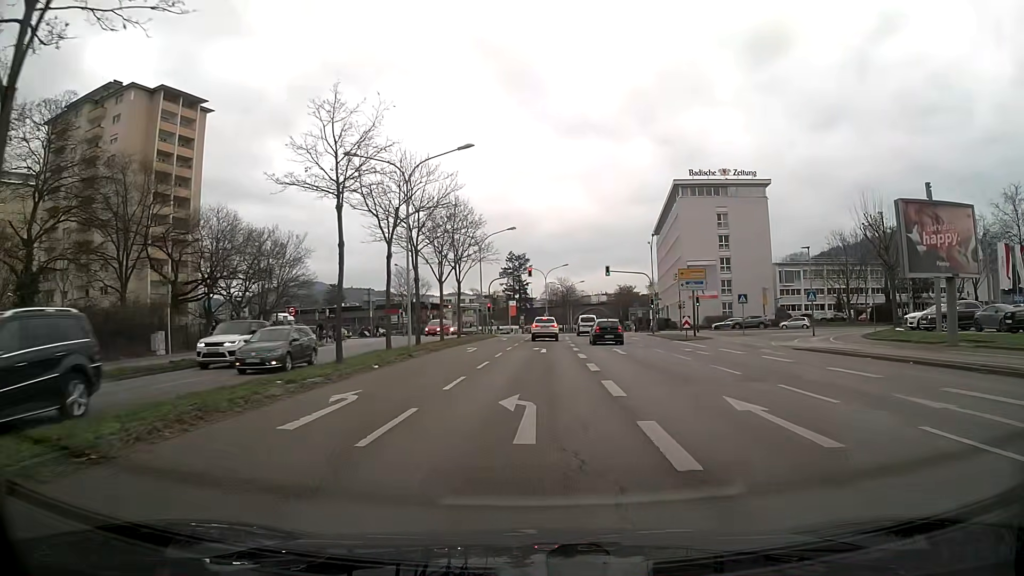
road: primary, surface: asphalt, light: Day
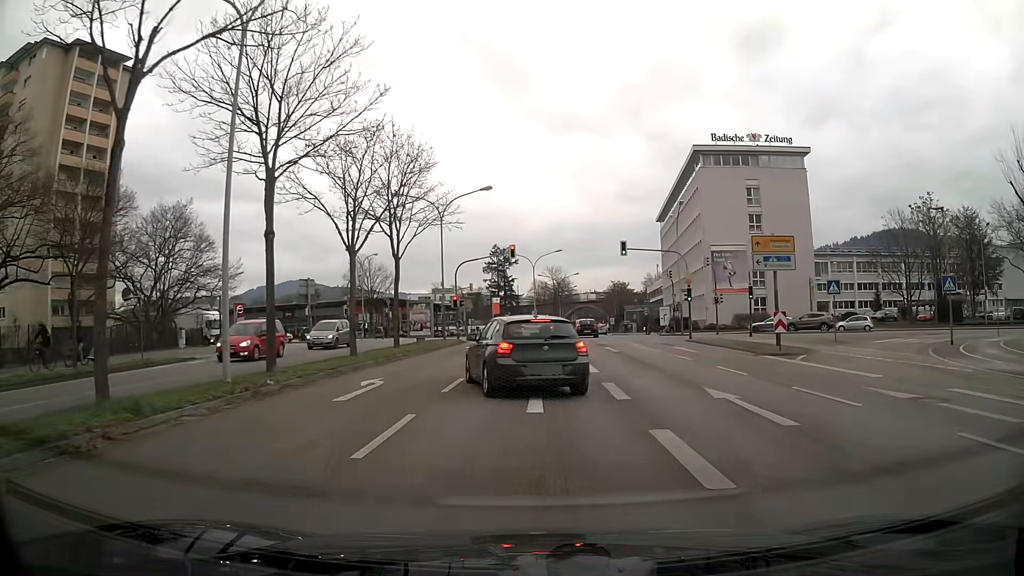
(+0.3, +18.5) m; +2°
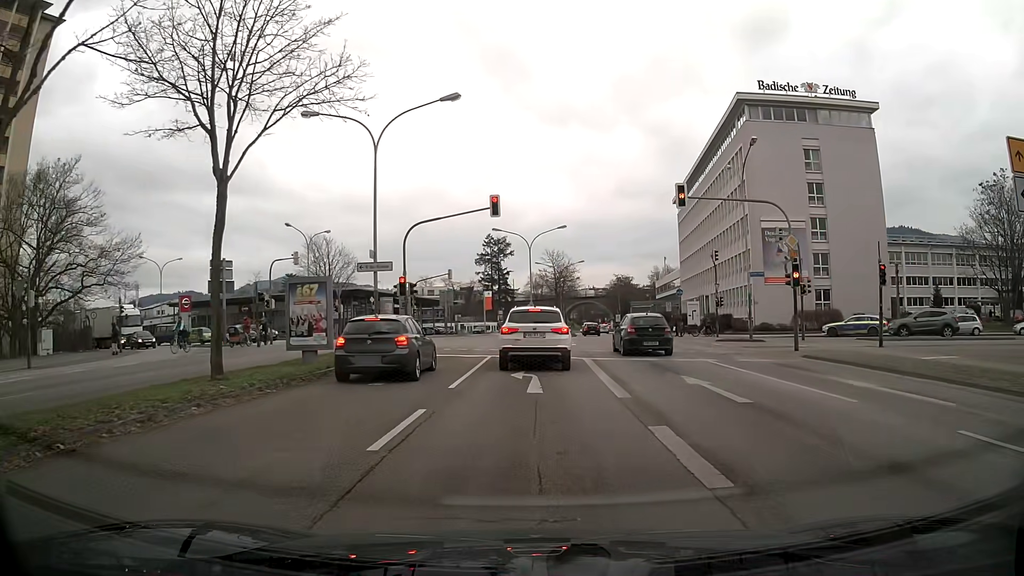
(+0.1, +17.6) m; -2°
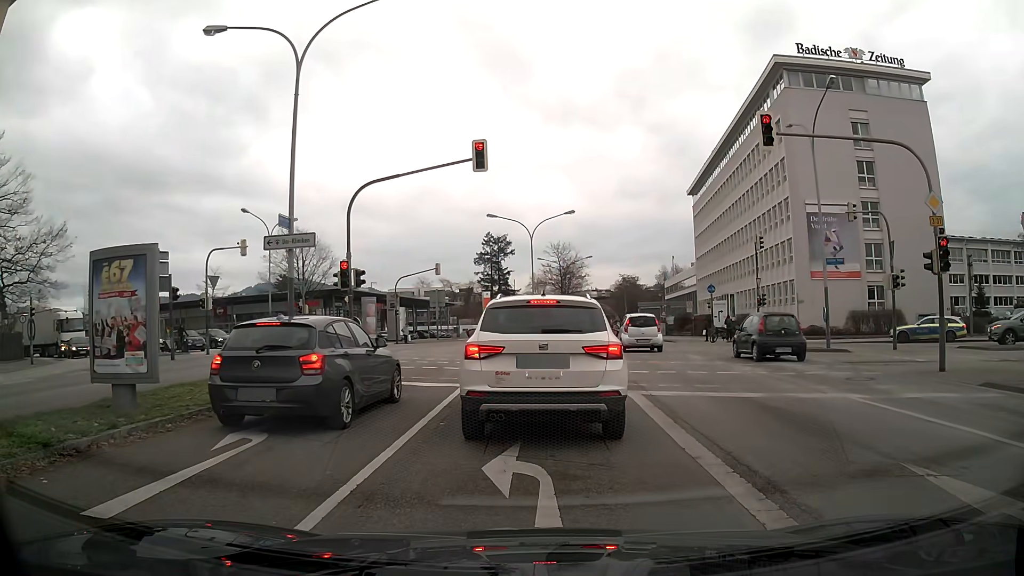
(+0.3, +9.1) m; +2°
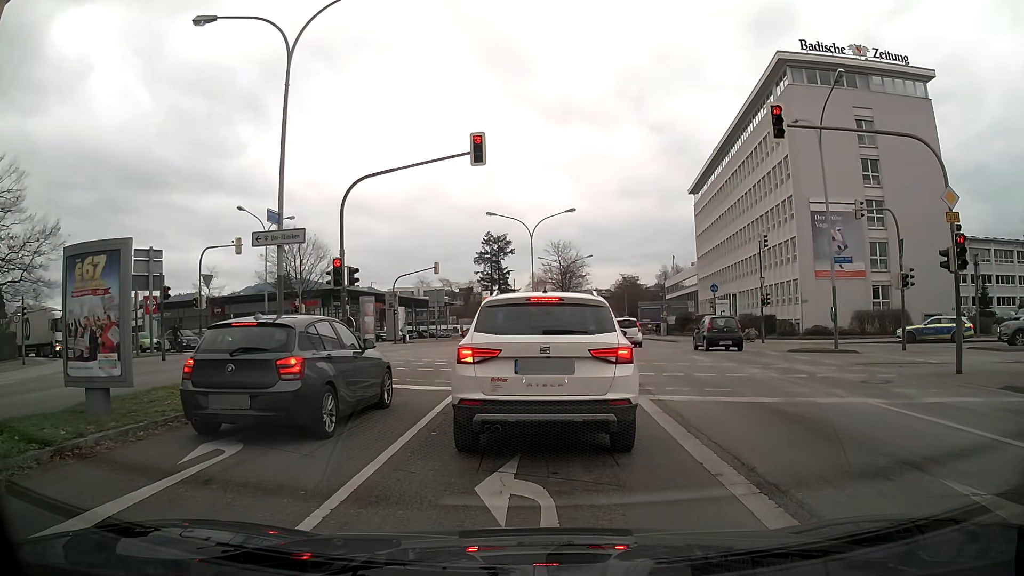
(0.0, +0.7) m; 0°
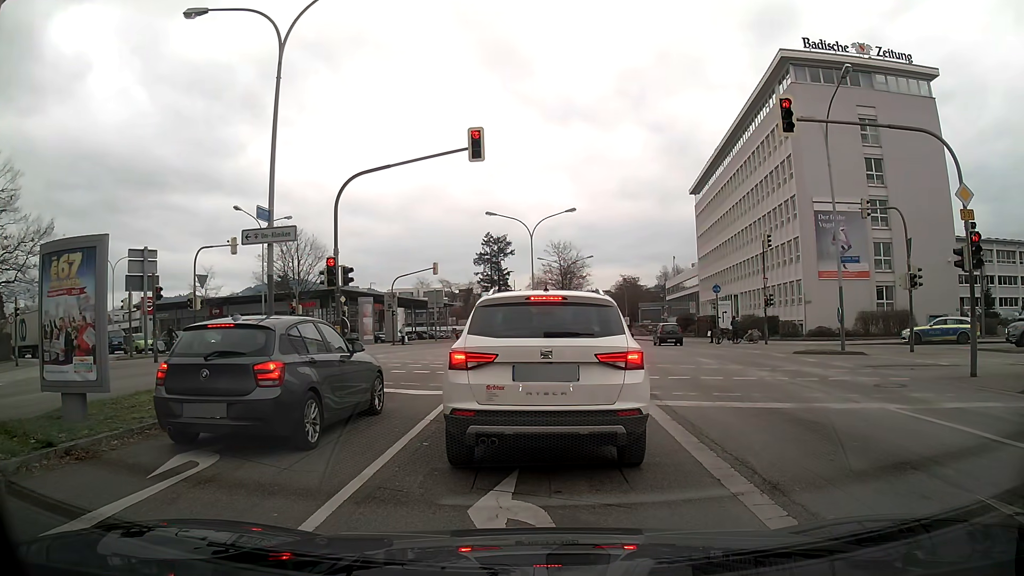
(0.0, +0.6) m; 0°
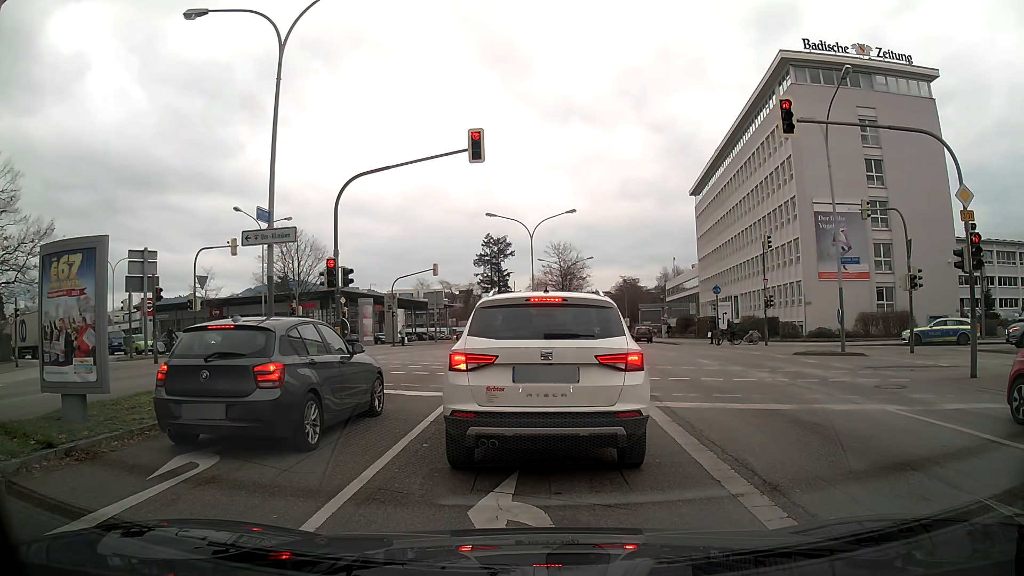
(0.0, +0.1) m; 0°
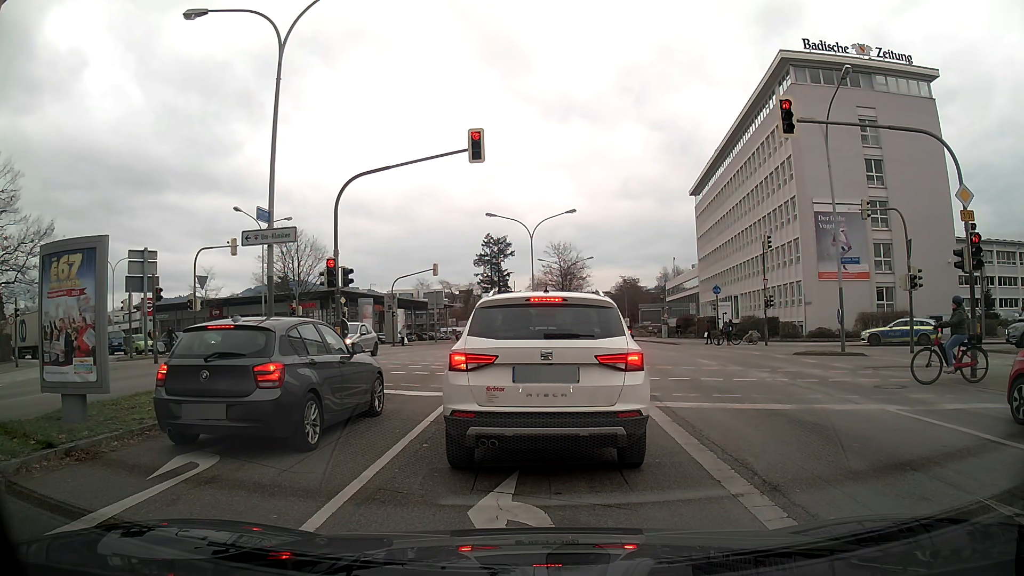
(0.0, 0.0) m; 0°
